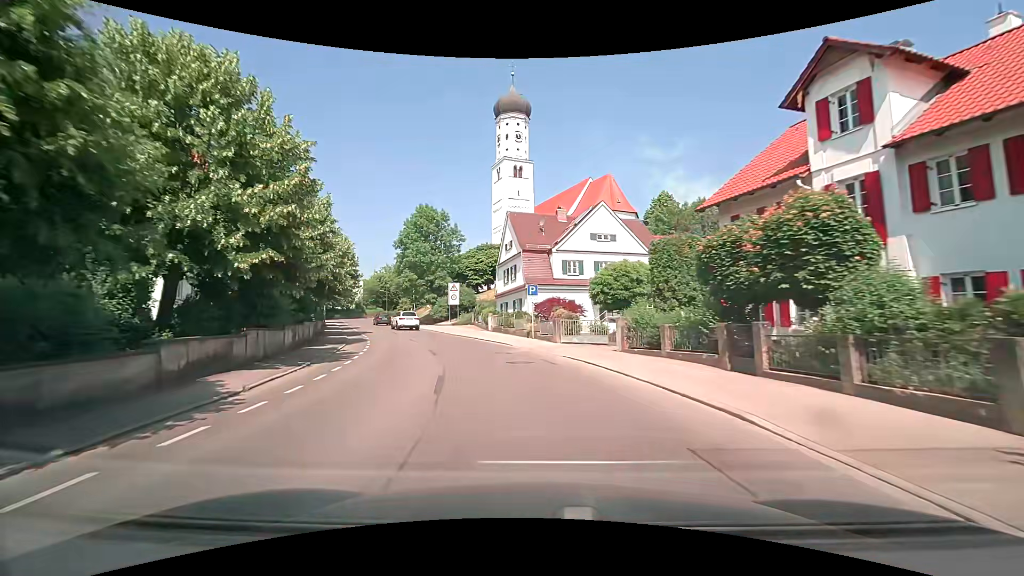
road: tertiary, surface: asphalt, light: Day
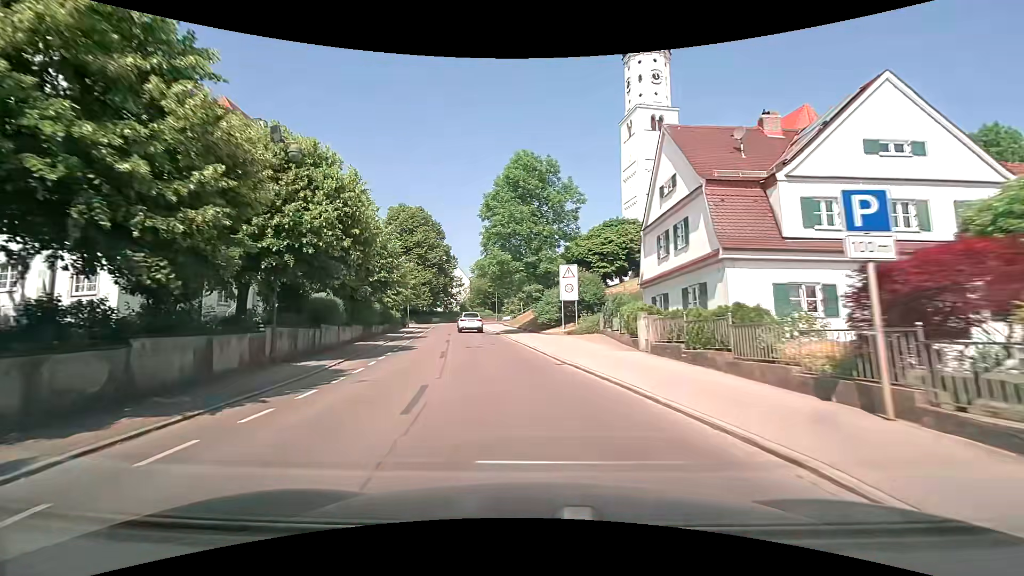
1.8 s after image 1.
(-2.5, +19.9) m; -15°
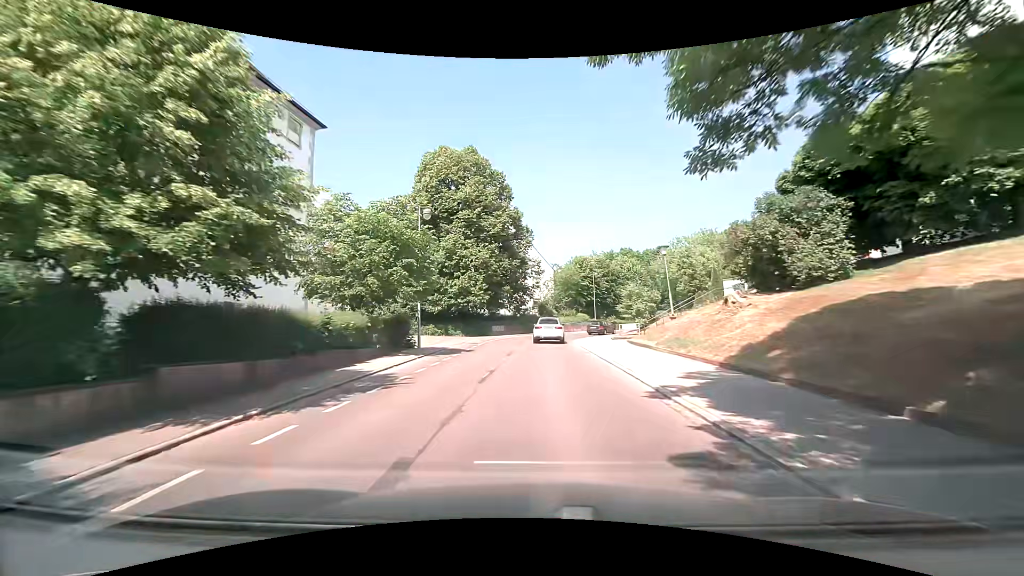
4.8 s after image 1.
(-4.2, +32.0) m; -10°
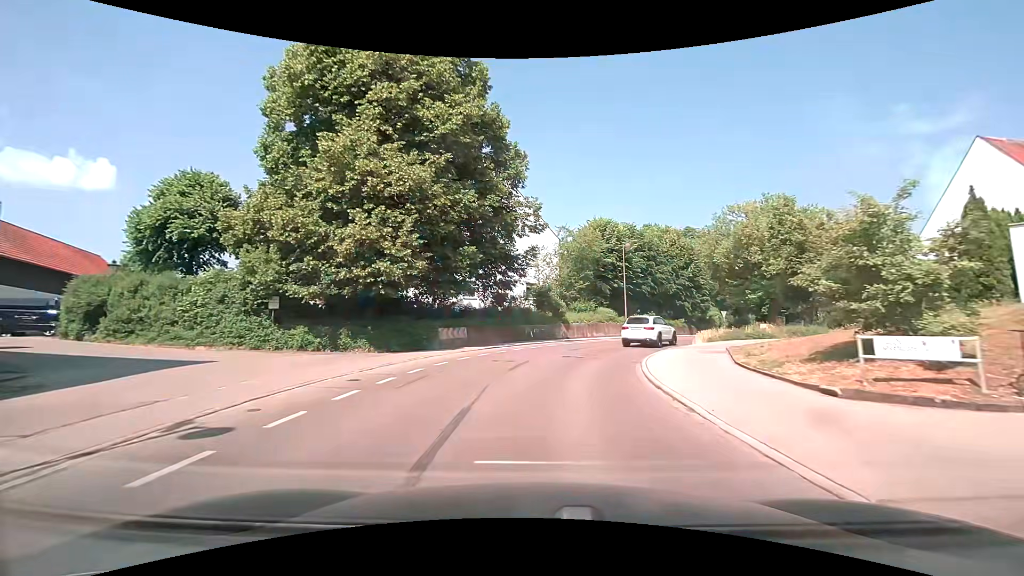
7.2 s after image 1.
(-0.1, +24.3) m; +1°
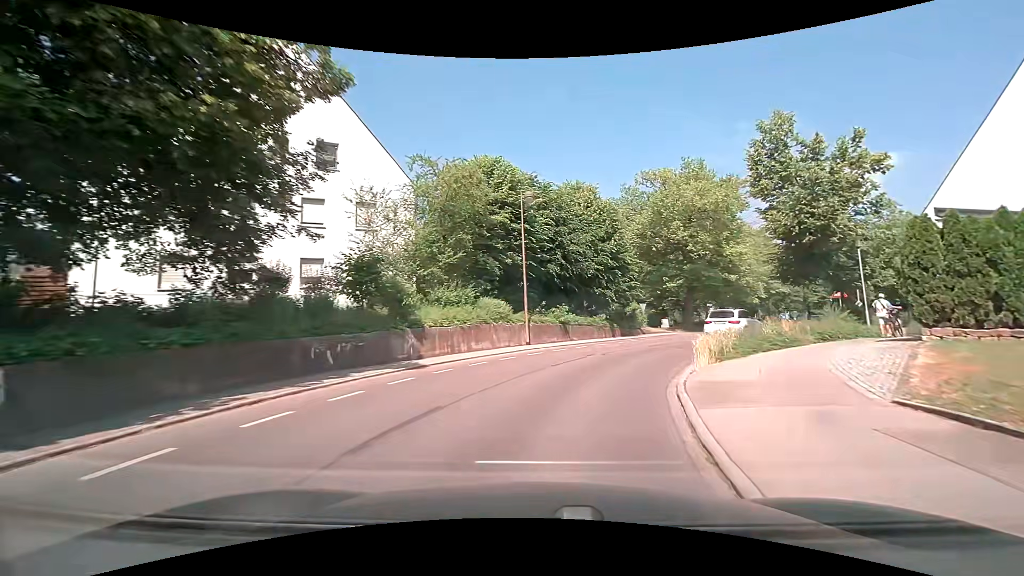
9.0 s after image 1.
(+1.6, +16.8) m; +13°
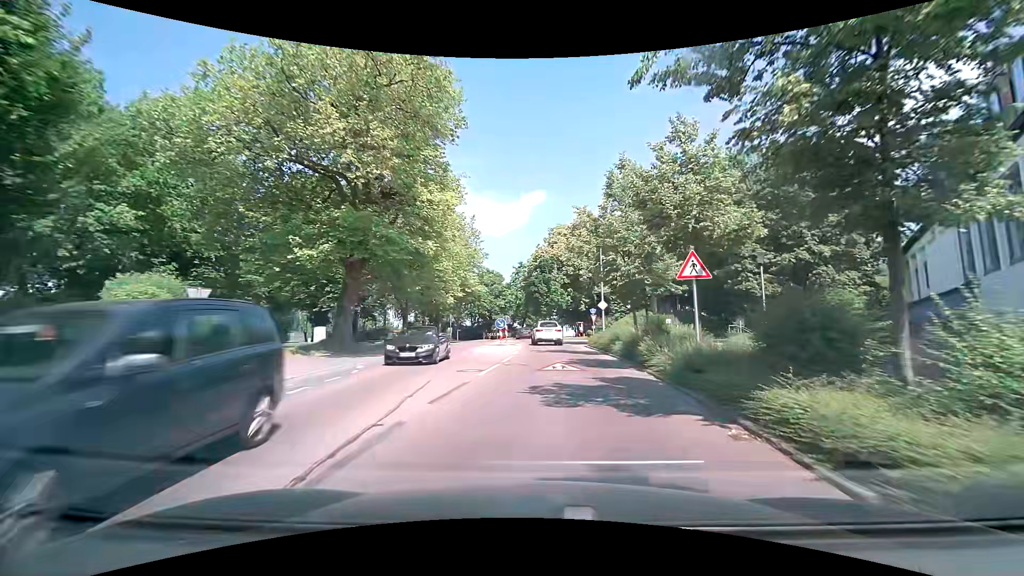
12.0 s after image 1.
(+8.0, +25.7) m; +35°
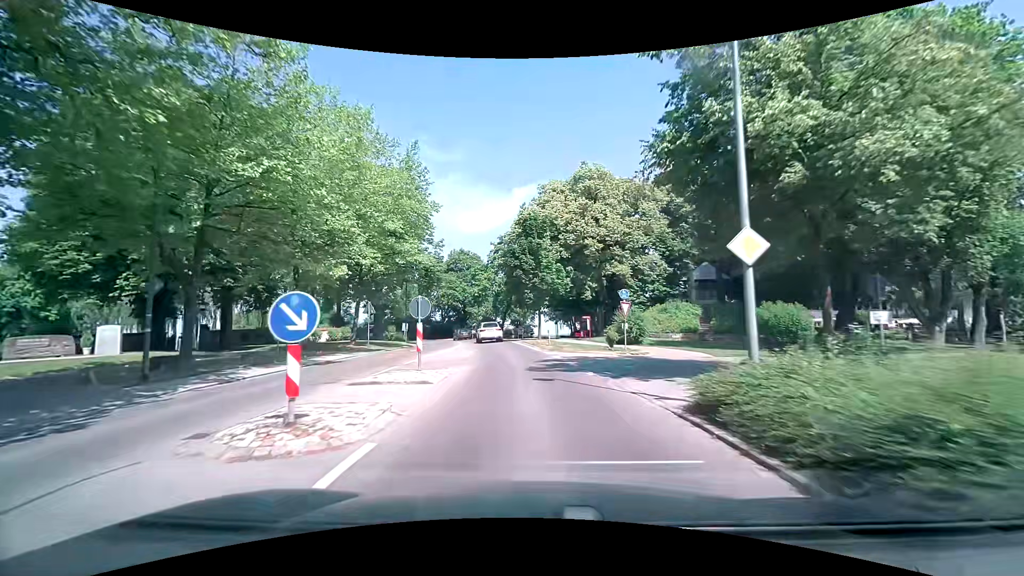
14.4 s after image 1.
(+1.0, +23.1) m; +1°
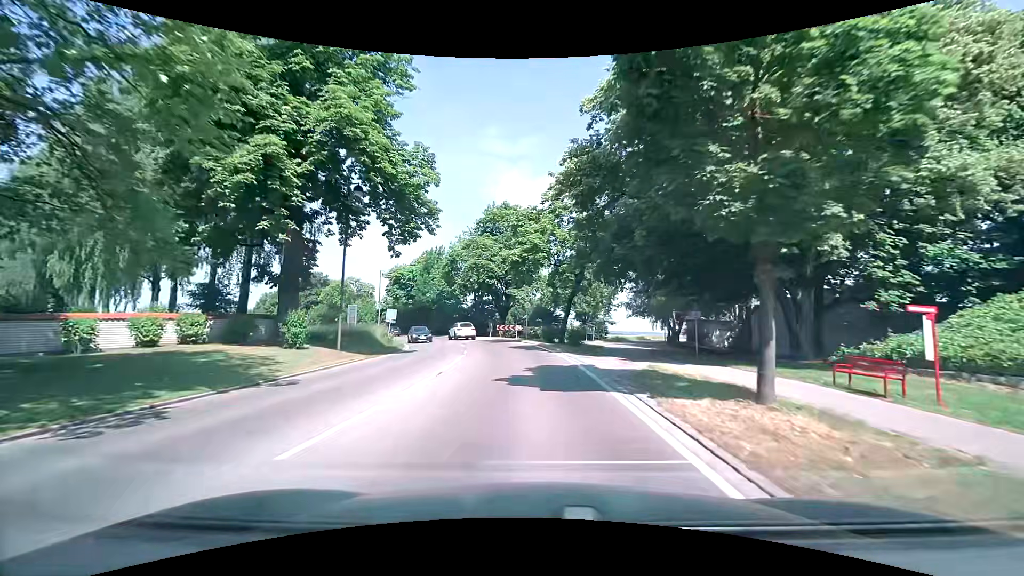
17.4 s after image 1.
(-1.6, +30.7) m; -6°
(0, +10) (-1, +20) (-2, +30) (-4, +40) (-7, +49) (-11, +58) (-16, +67) (-21, +75) (-27, +83) (-34, +91) m
